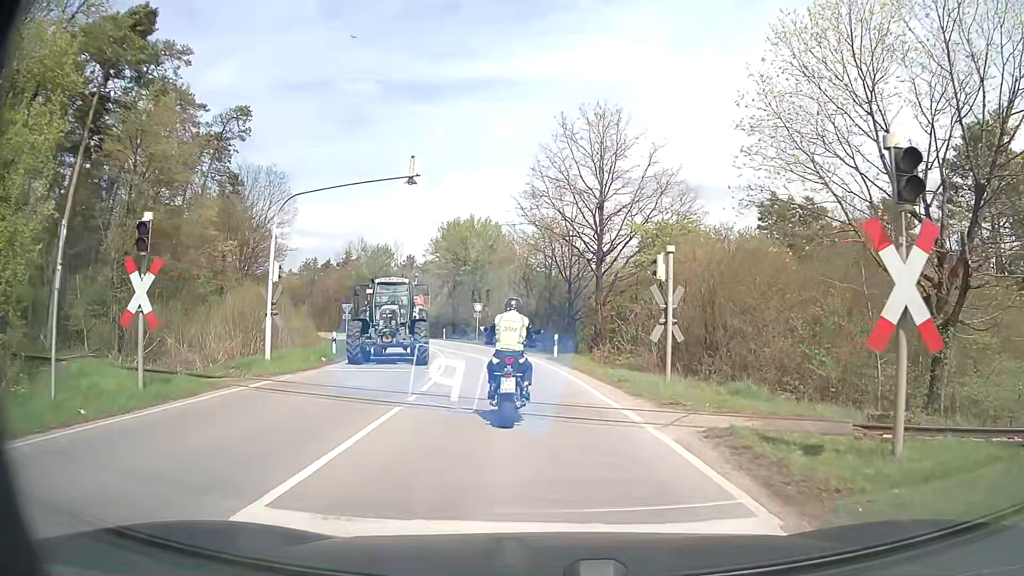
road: secondary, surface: asphalt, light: Day
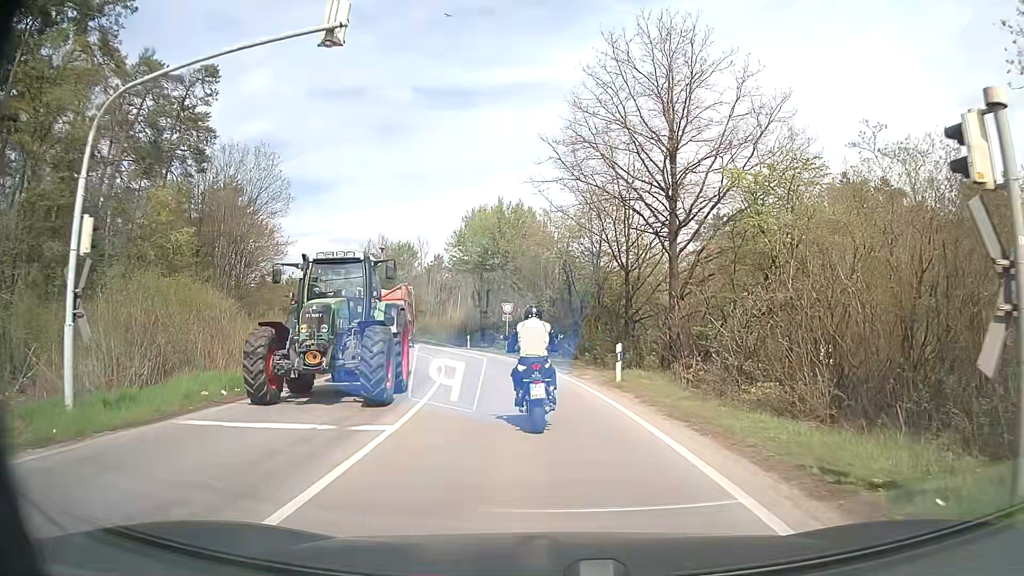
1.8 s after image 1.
(-0.4, +10.8) m; -3°
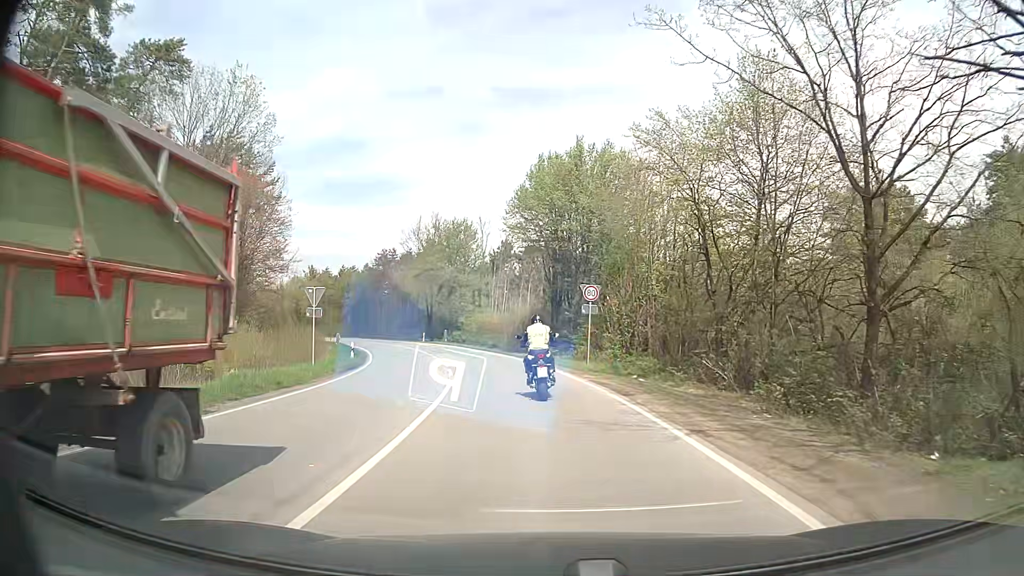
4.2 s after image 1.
(-1.3, +17.4) m; -8°
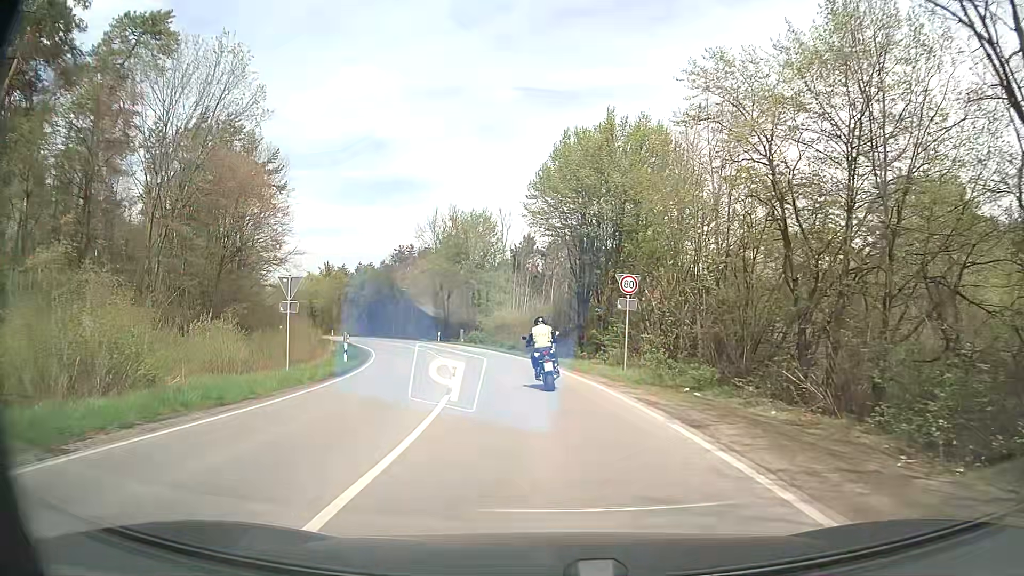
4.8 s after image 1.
(-0.1, +4.9) m; -3°
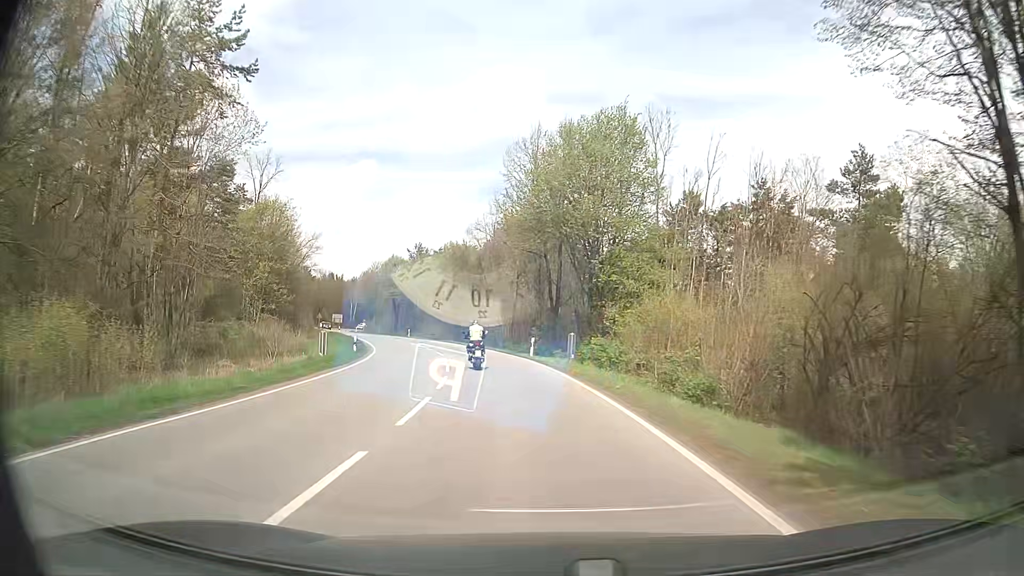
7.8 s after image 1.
(-2.2, +32.0) m; -10°
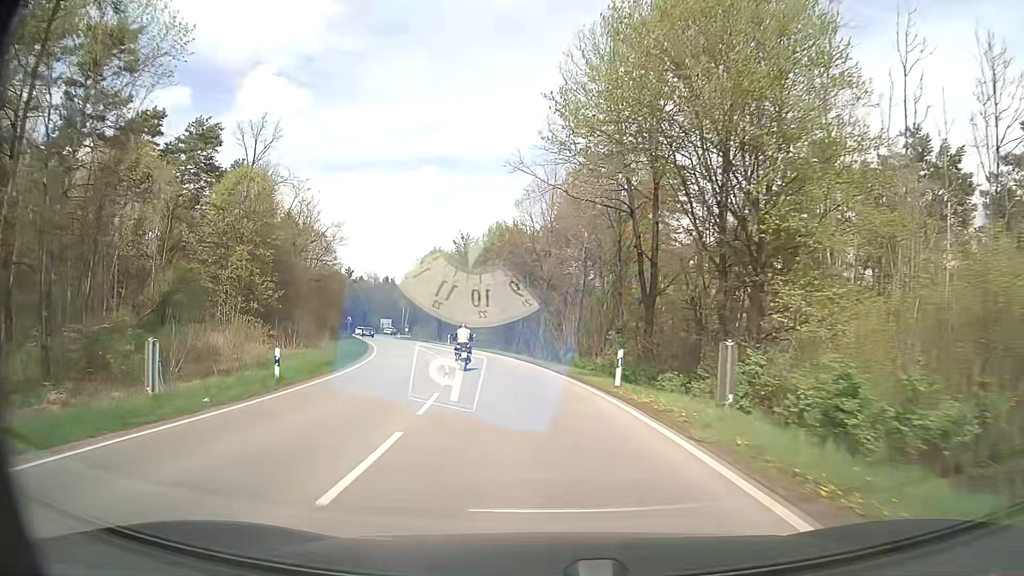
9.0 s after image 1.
(-0.8, +16.9) m; -6°
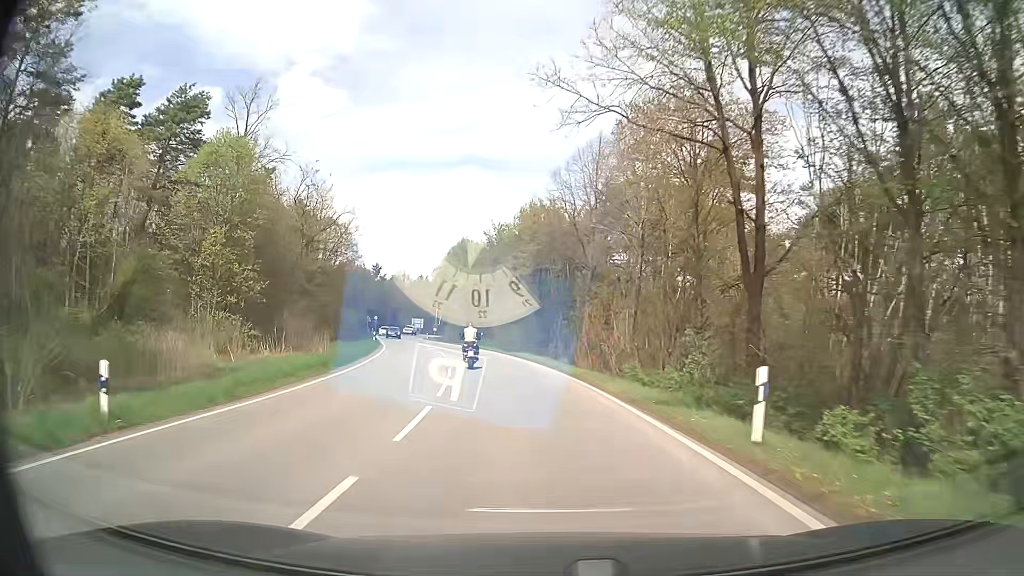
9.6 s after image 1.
(-0.2, +9.1) m; -3°
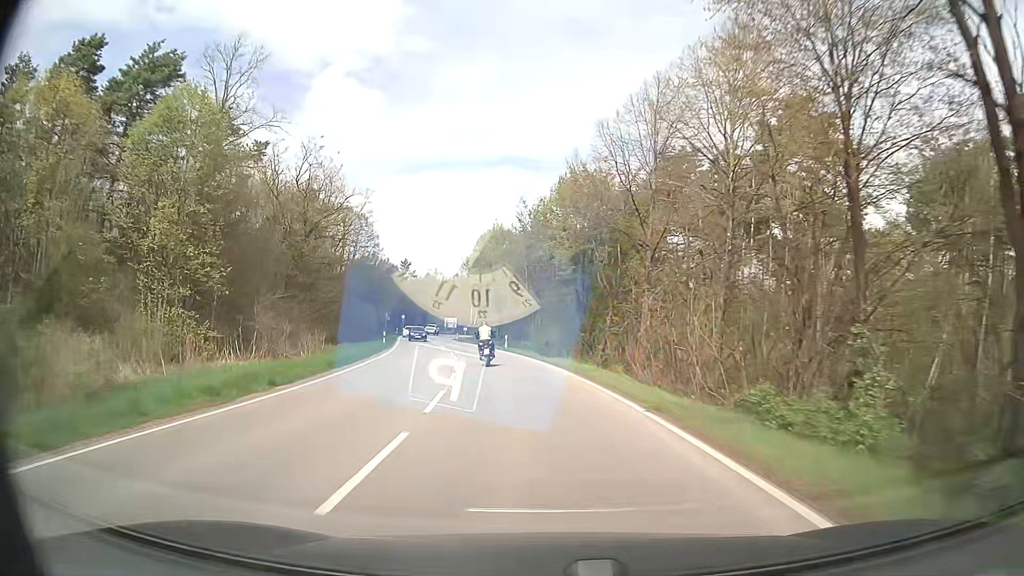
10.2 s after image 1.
(-0.3, +9.5) m; -4°
(0, +10) (-1, +20) (-2, +30) (-4, +40) (-6, +50) (-7, +59) (-10, +69) (-12, +79) (-13, +89) (-15, +99) m
